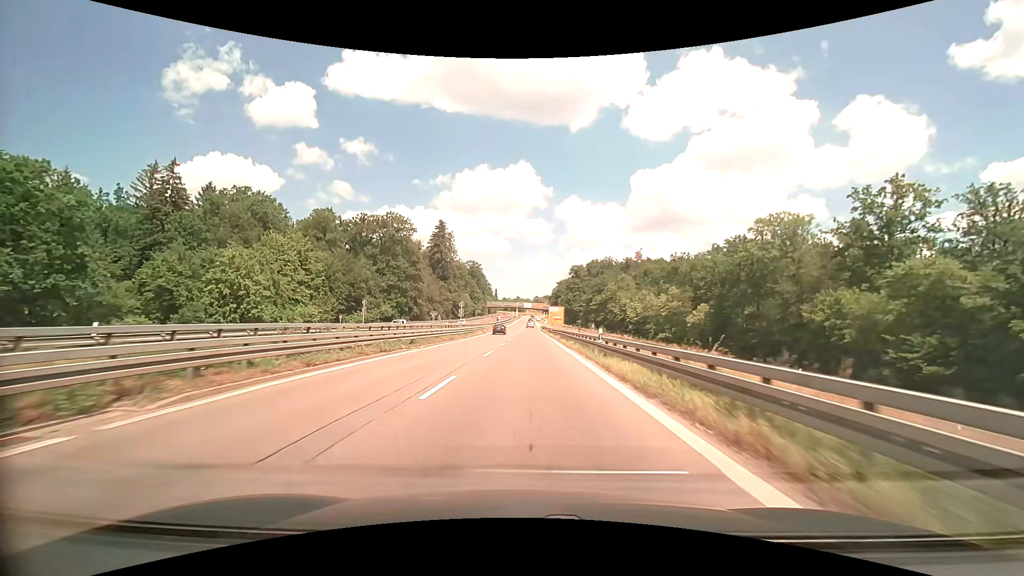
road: trunk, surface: asphalt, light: Day
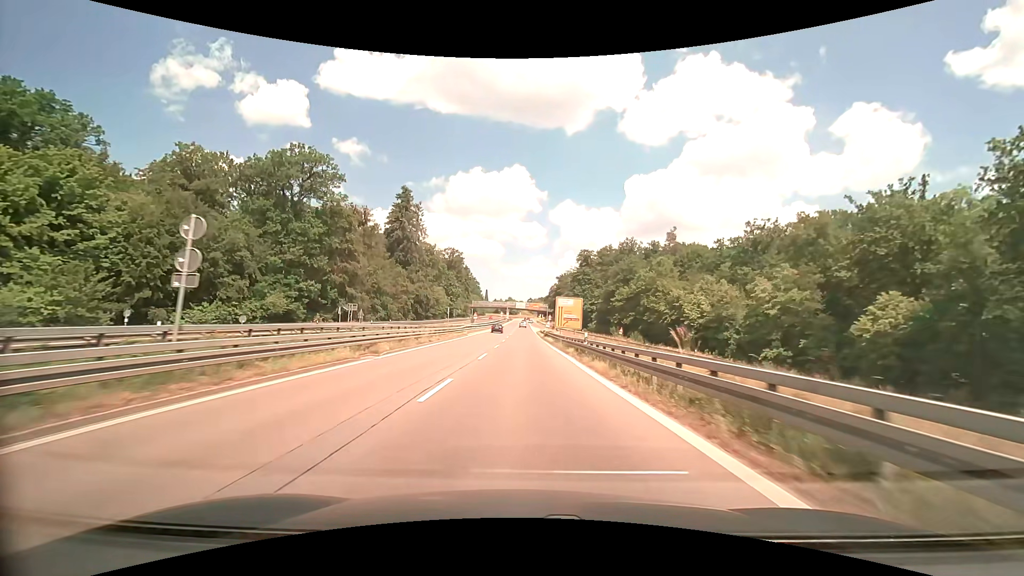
(+0.4, +48.2) m; +1°
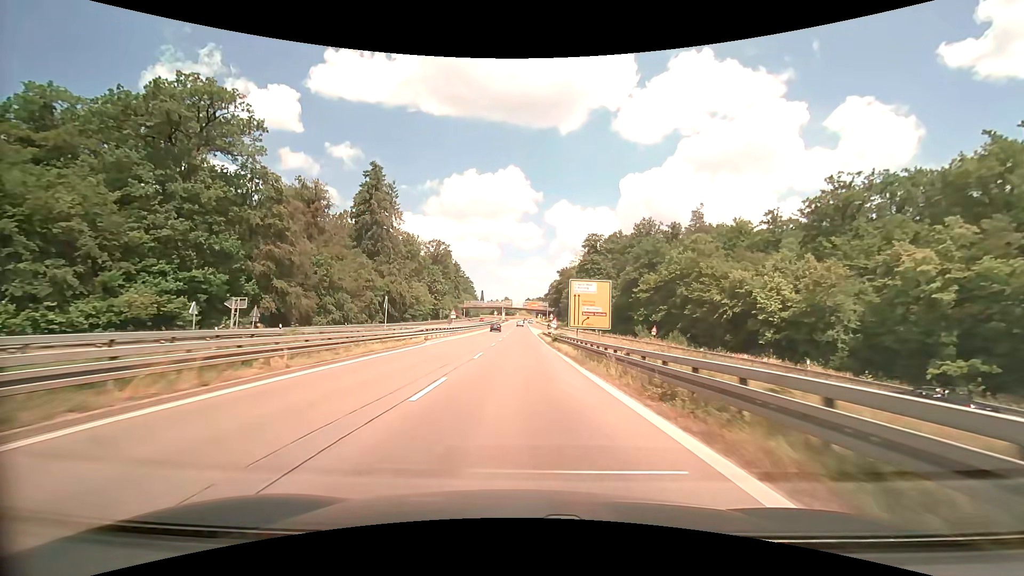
(+0.1, +23.5) m; 0°
(0, +10) (0, +20) (0, +30) (0, +40) (0, +50) (0, +60) (0, +70) (0, +80) (-1, +90) (-1, +100) m
